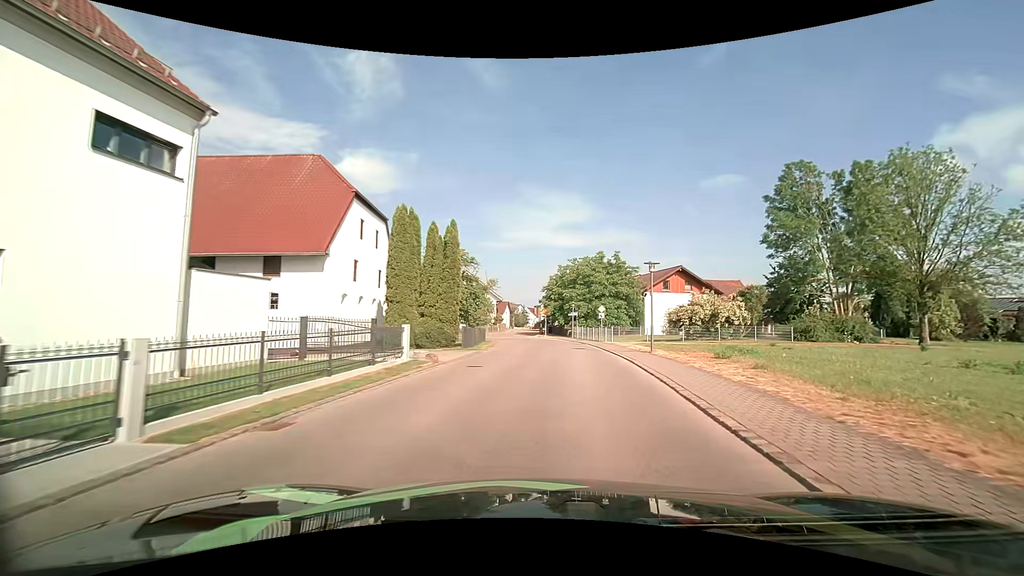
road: tertiary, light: Day
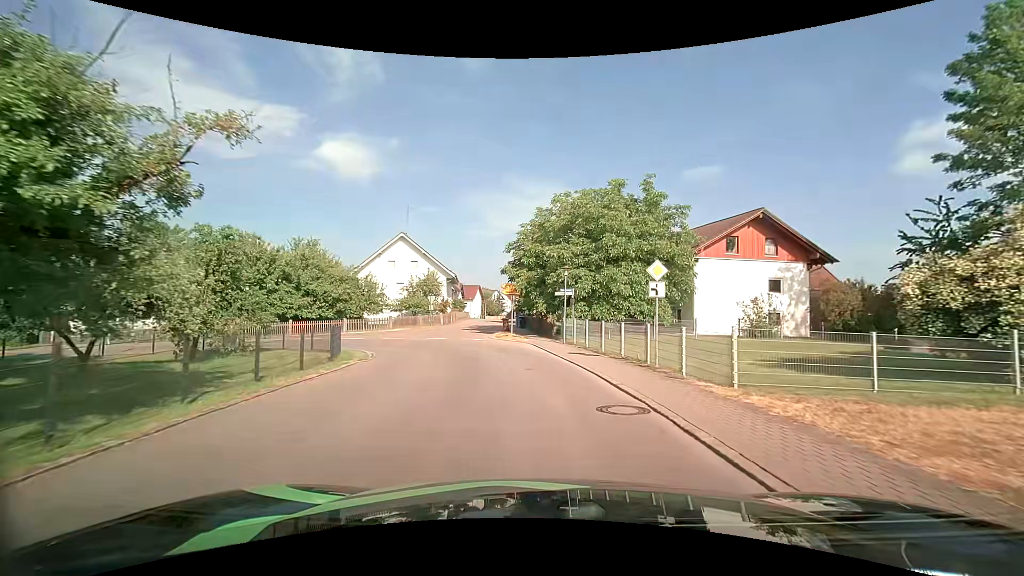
(+1.6, +27.3) m; +2°
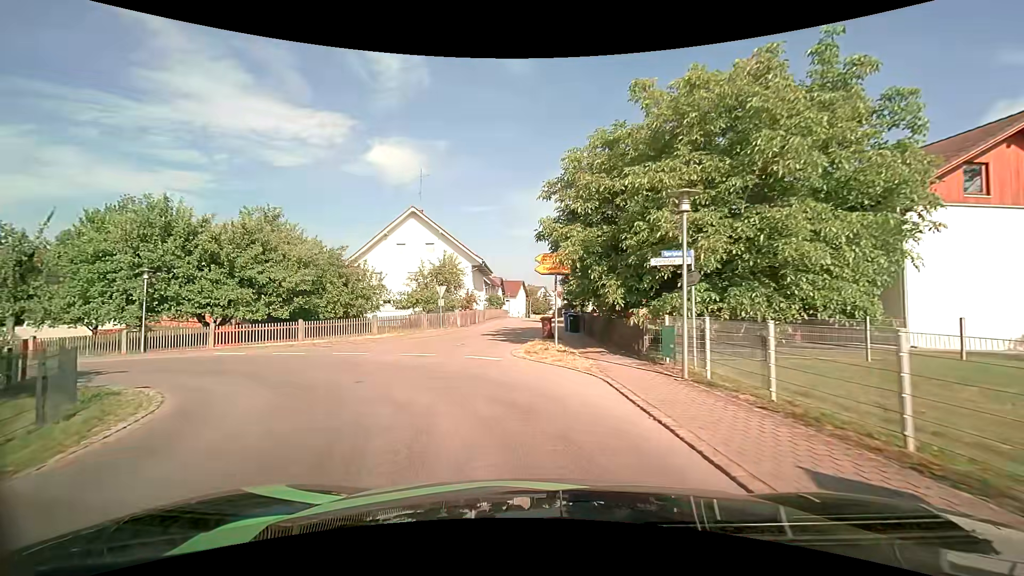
(-0.3, +13.9) m; -5°
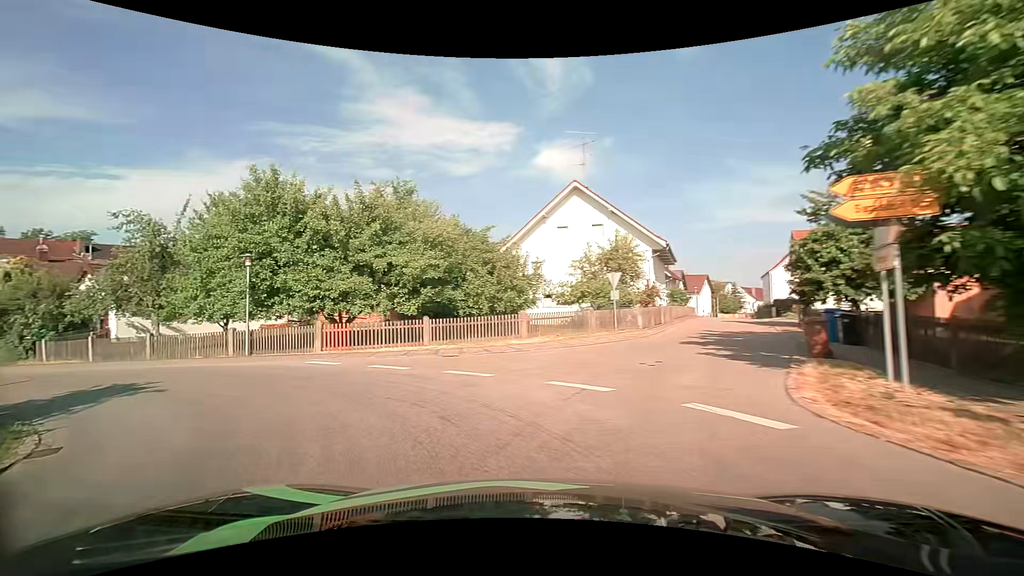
(-1.2, +8.2) m; -20°
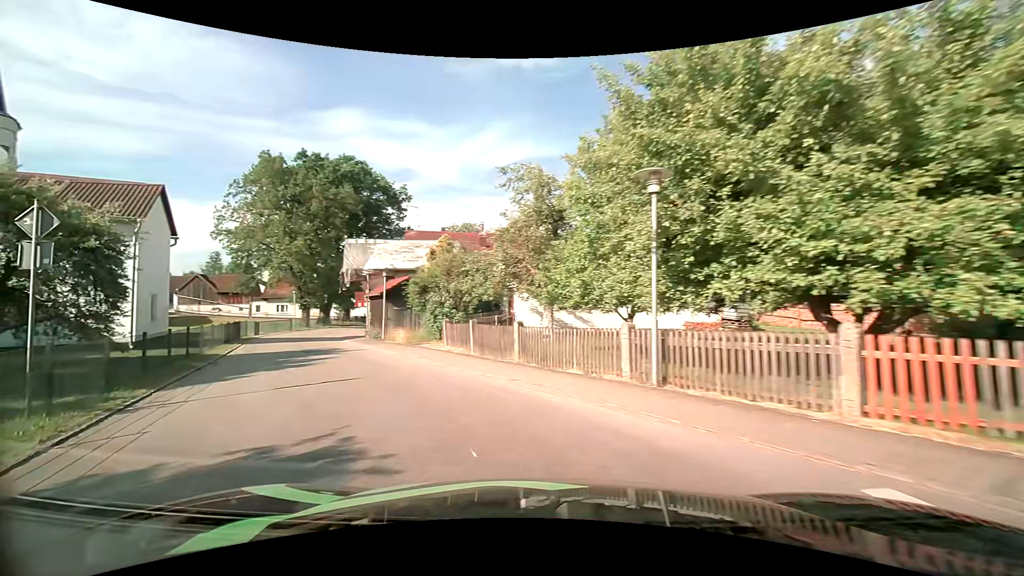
(-4.6, +11.2) m; -43°
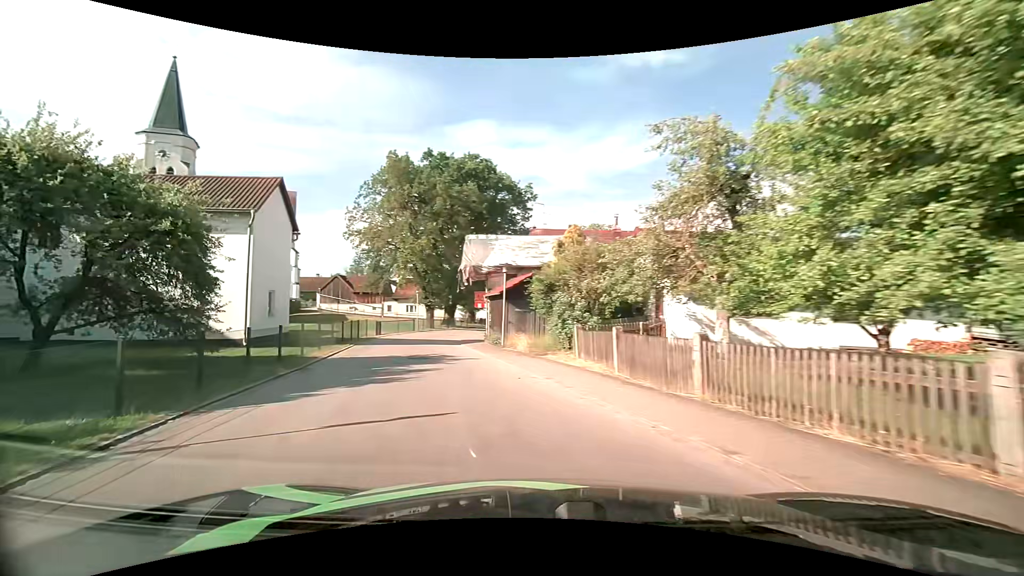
(-0.8, +4.4) m; -17°
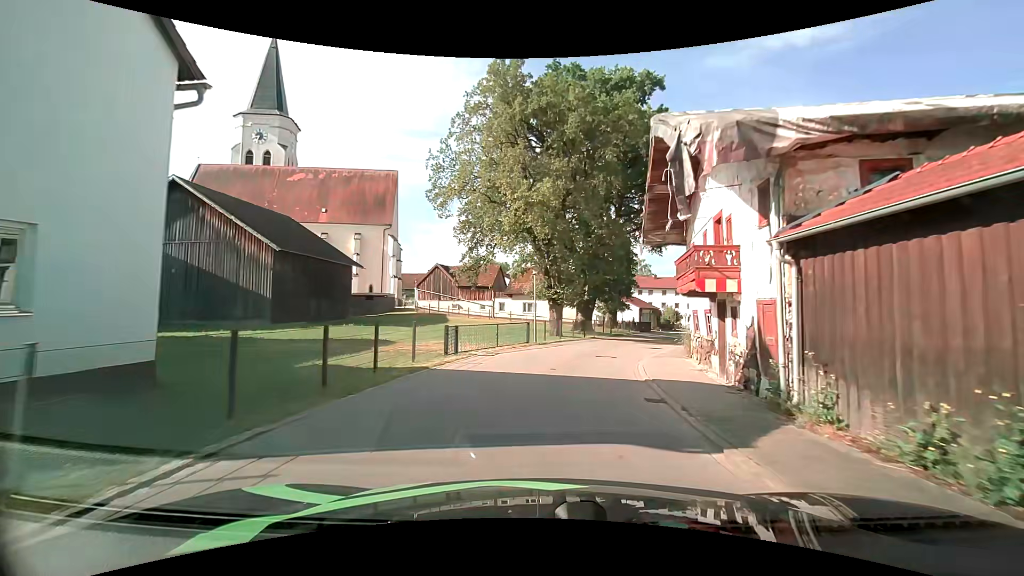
(-4.0, +19.5) m; -14°
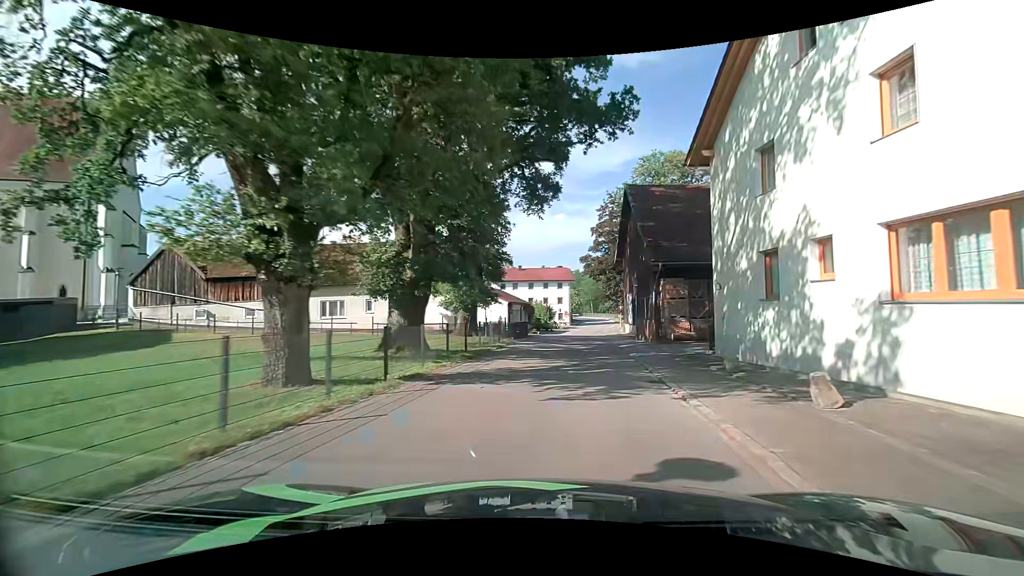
(+2.7, +22.0) m; +15°
(+1, +10) (+2, +20) (+3, +30) (+4, +40) (+5, +50) (+6, +60) (+8, +69) (+10, +79) (+12, +89) (+14, +99) m
